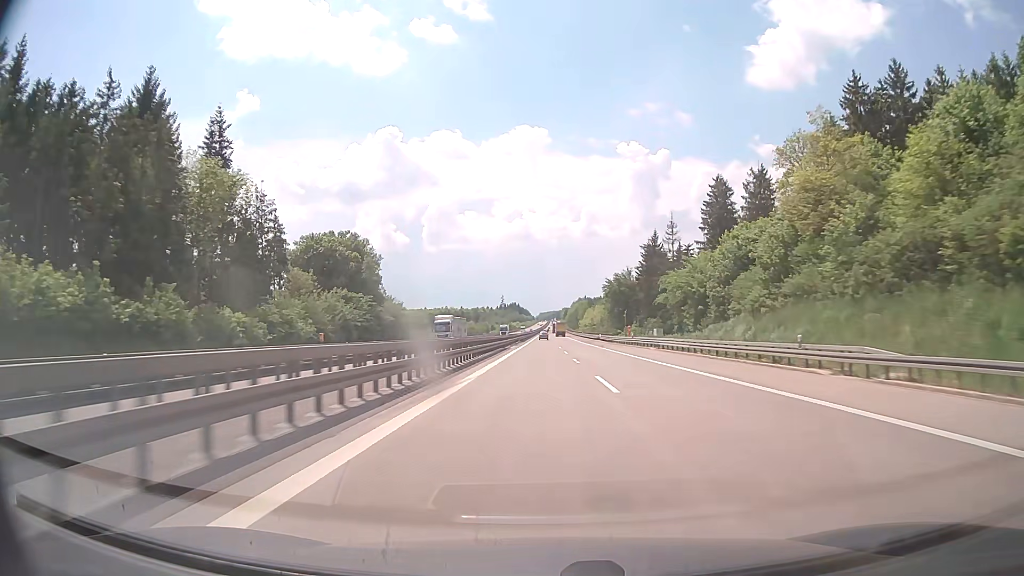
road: motorway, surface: concrete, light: Day
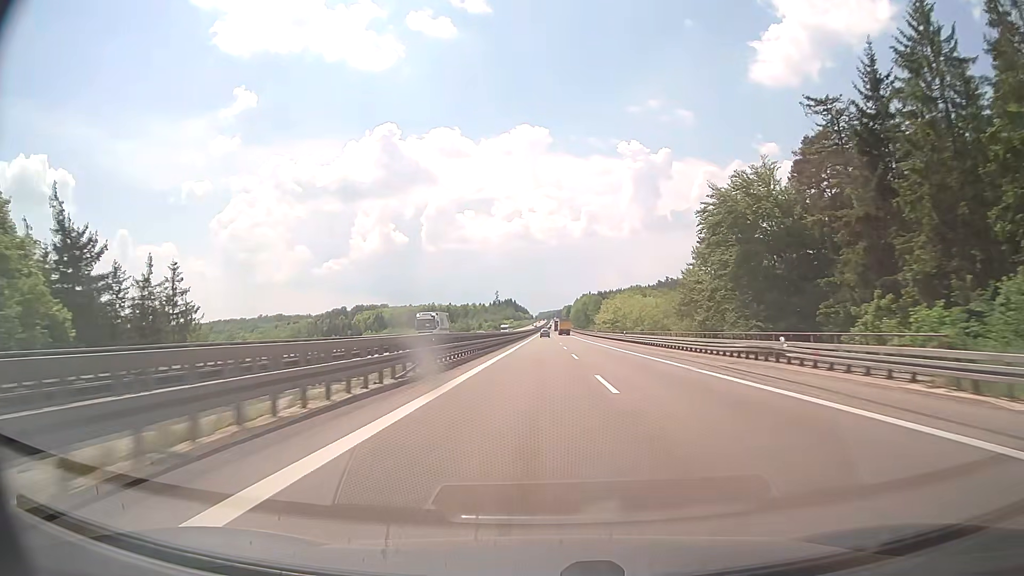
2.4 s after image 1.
(+0.1, +84.5) m; 0°
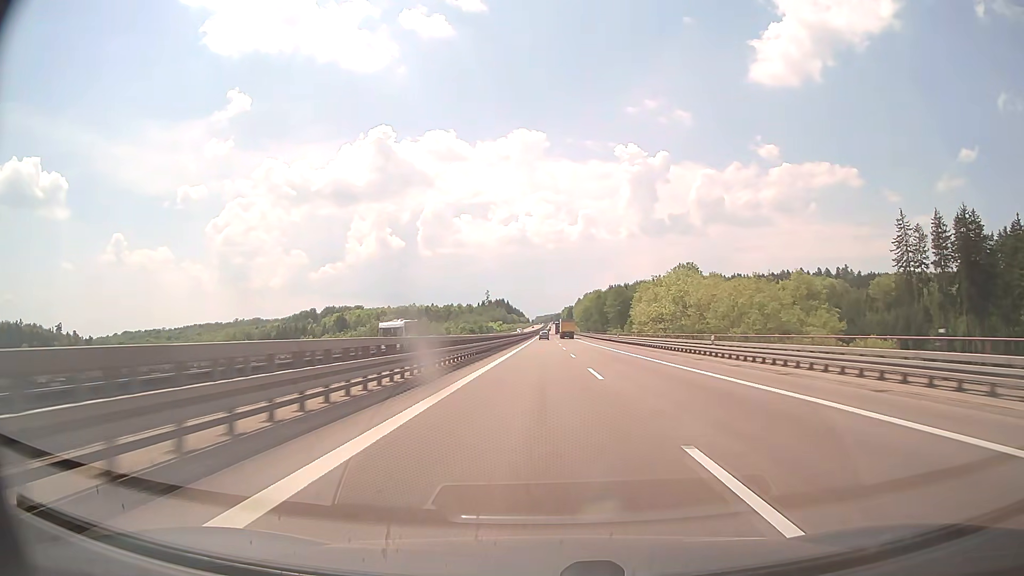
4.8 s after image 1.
(0.0, +84.4) m; 0°
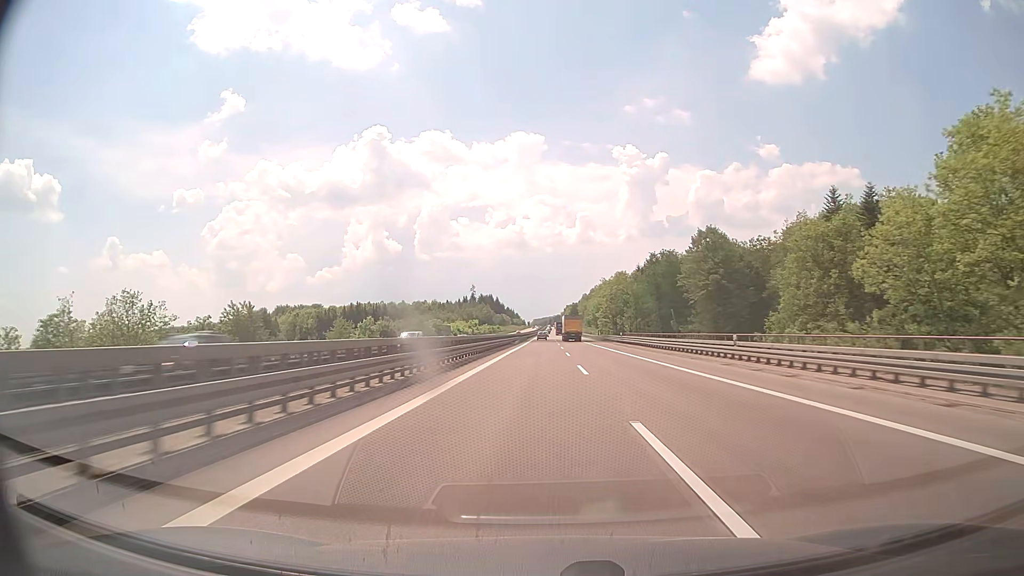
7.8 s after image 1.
(+0.6, +105.1) m; 0°
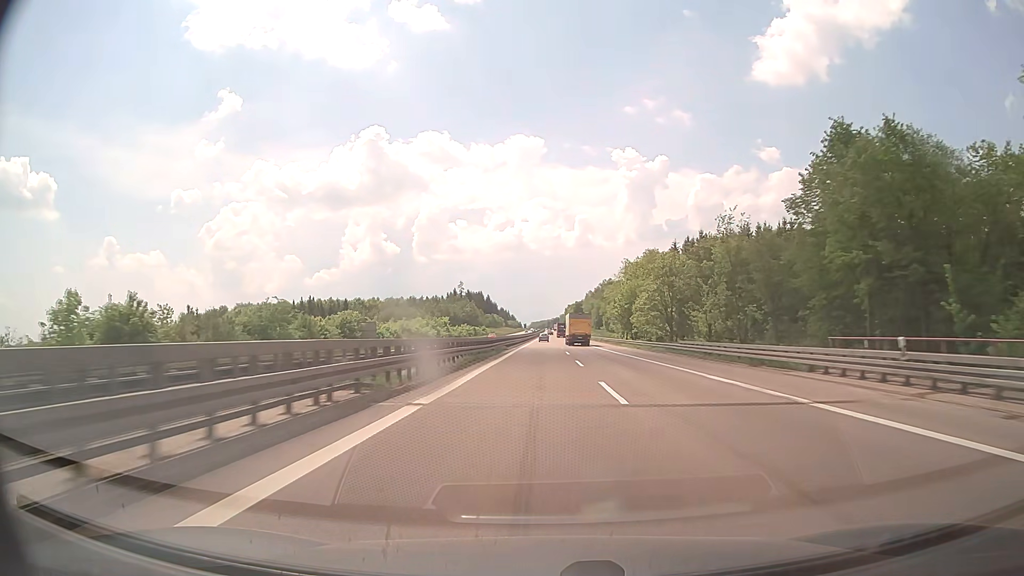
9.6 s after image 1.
(0.0, +62.8) m; 0°
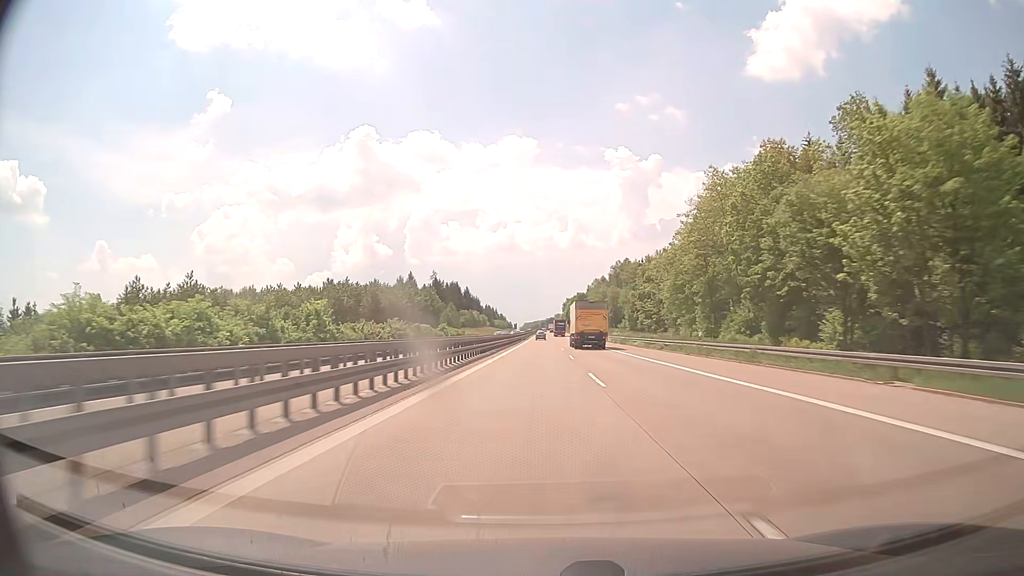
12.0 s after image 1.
(+0.3, +83.8) m; +1°
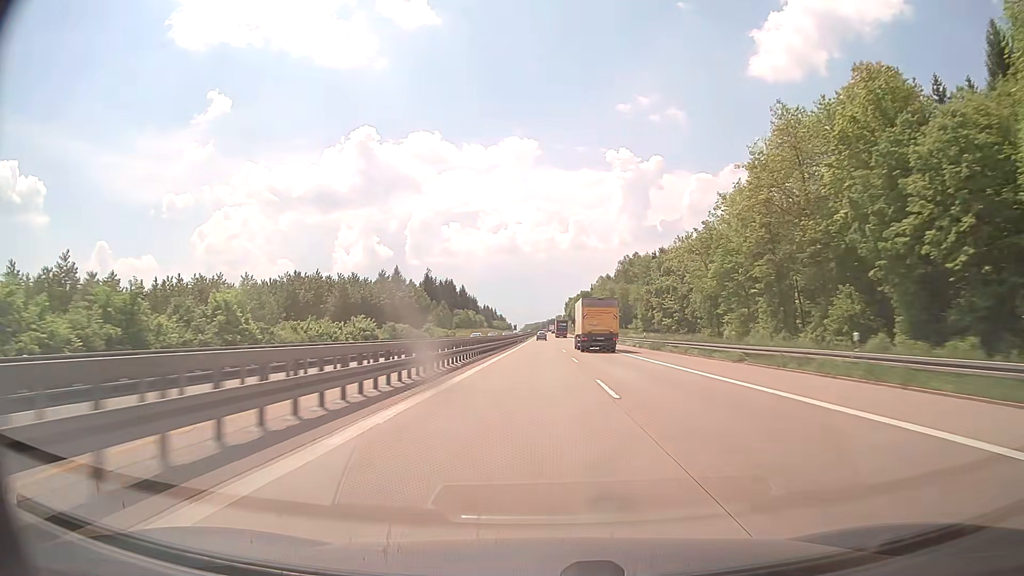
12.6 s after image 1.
(0.0, +21.0) m; 0°
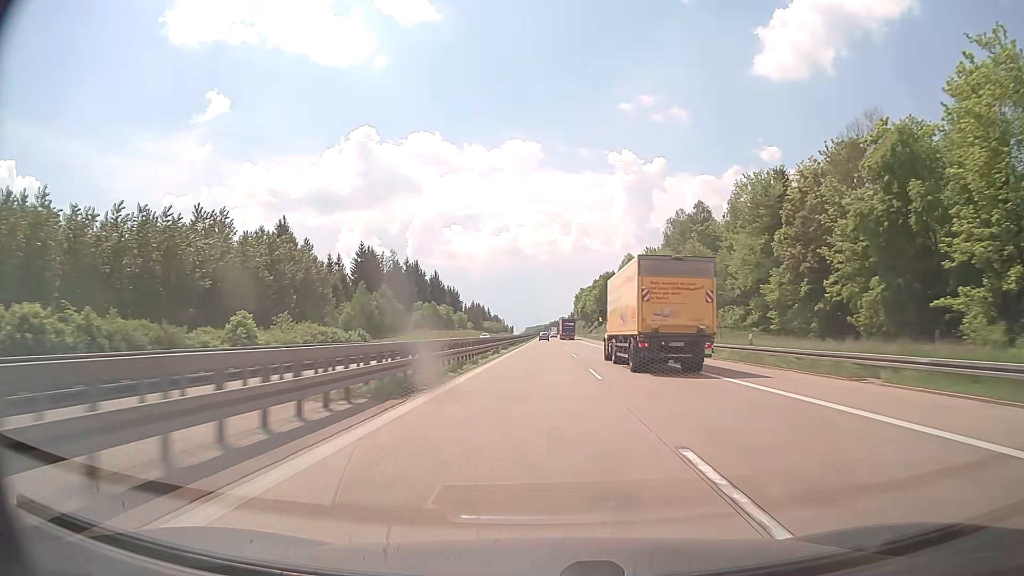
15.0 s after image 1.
(-0.1, +84.0) m; 0°
(0, +10) (0, +20) (0, +30) (0, +40) (0, +50) (0, +60) (0, +70) (0, +80) (0, +90) (0, +100) m
